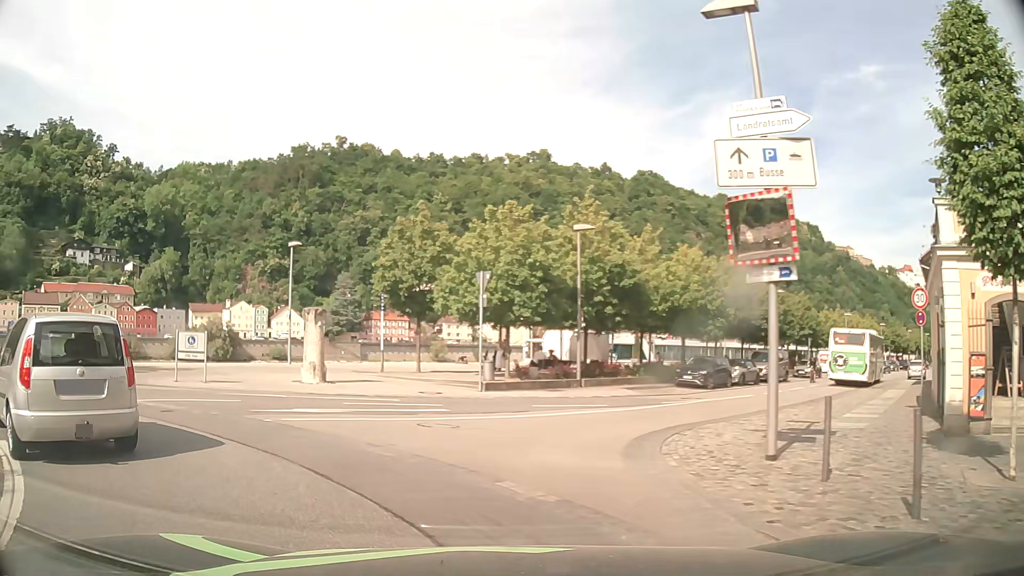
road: residential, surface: asphalt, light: Day
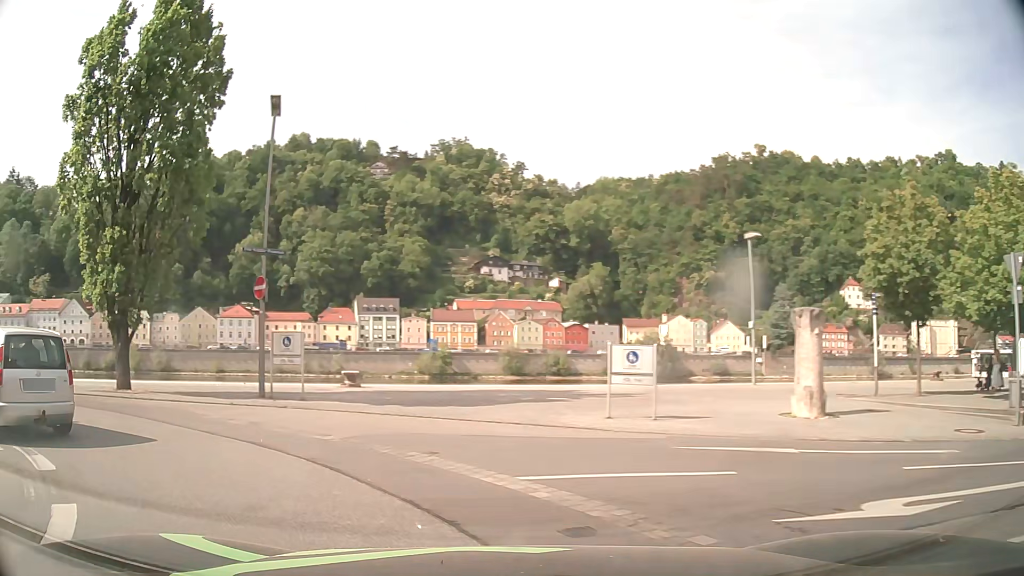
(-2.2, +7.0) m; -37°
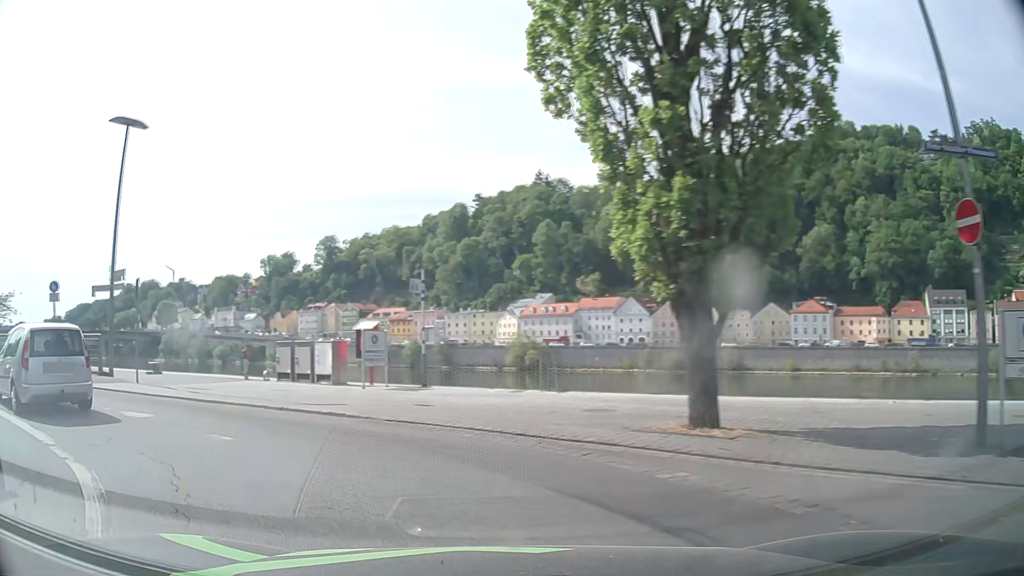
(-3.9, +8.5) m; -48°
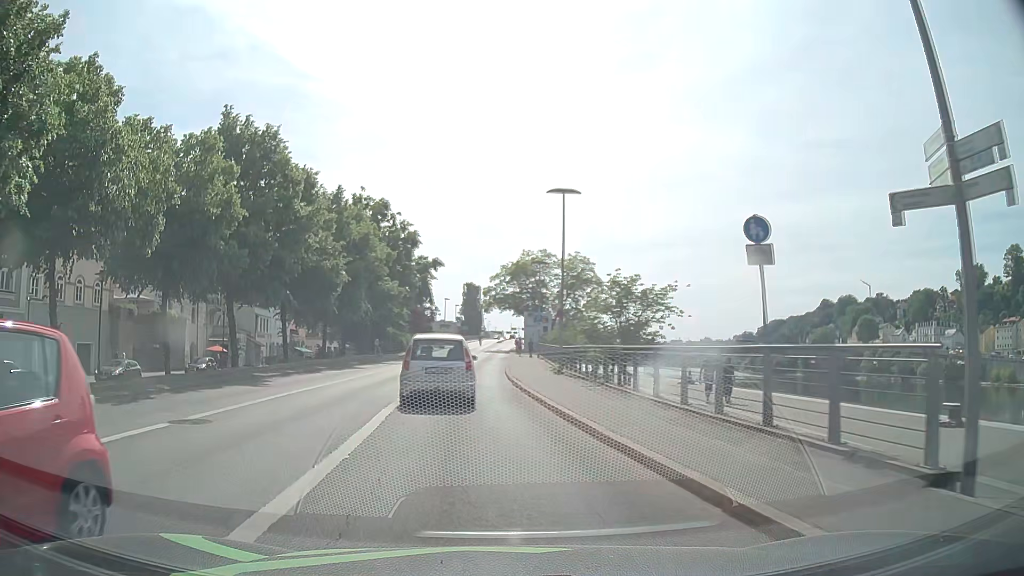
(-8.6, +12.7) m; -60°
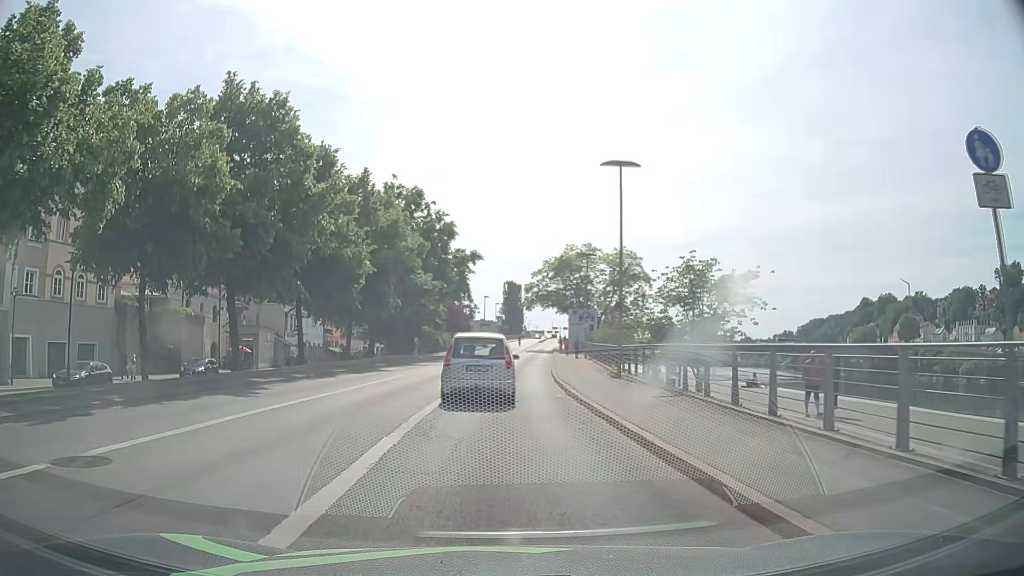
(-0.2, +4.7) m; -4°
